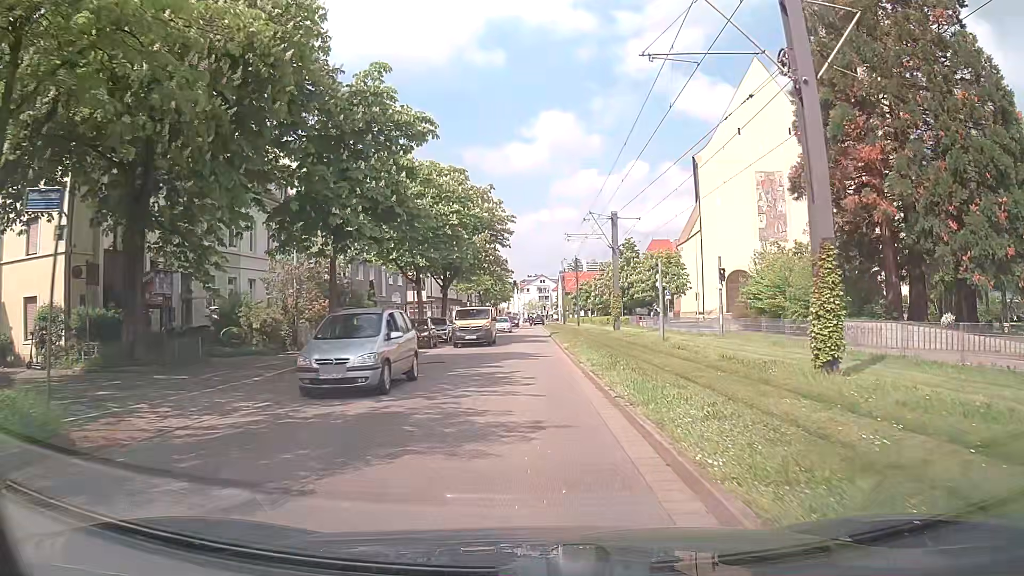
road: residential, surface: asphalt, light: Day
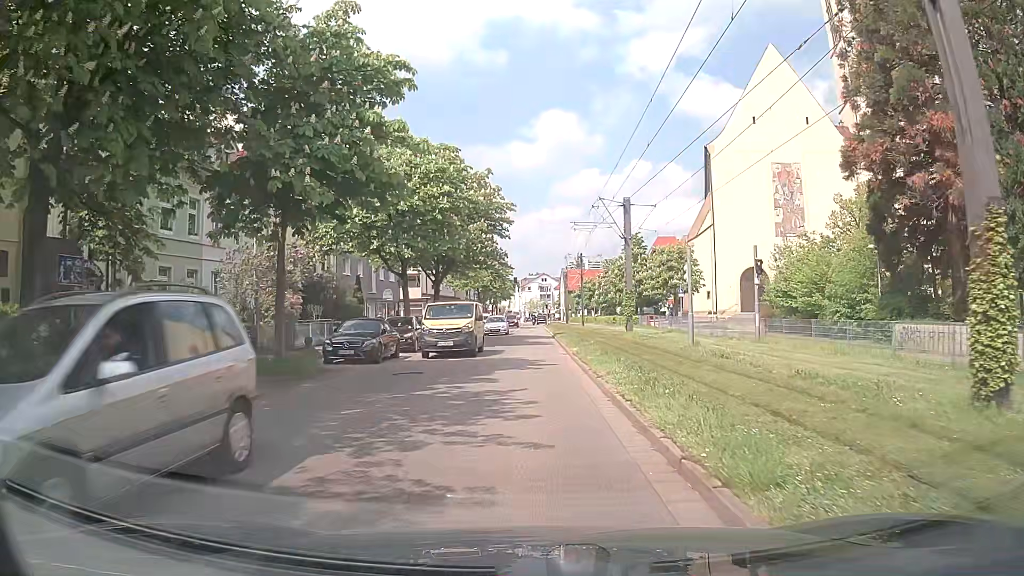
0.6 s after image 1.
(0.0, +4.6) m; 0°
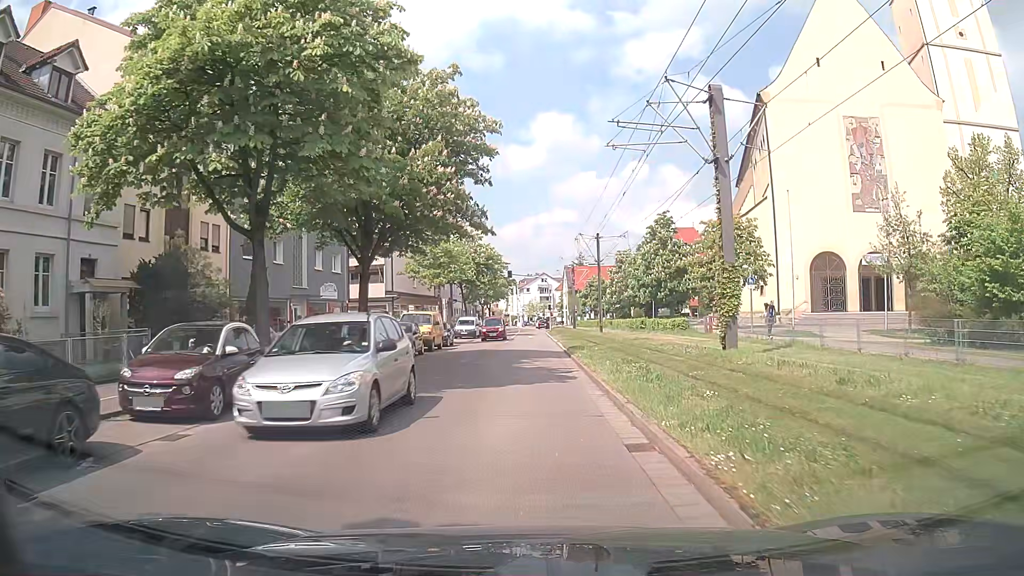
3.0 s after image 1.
(0.0, +18.0) m; 0°
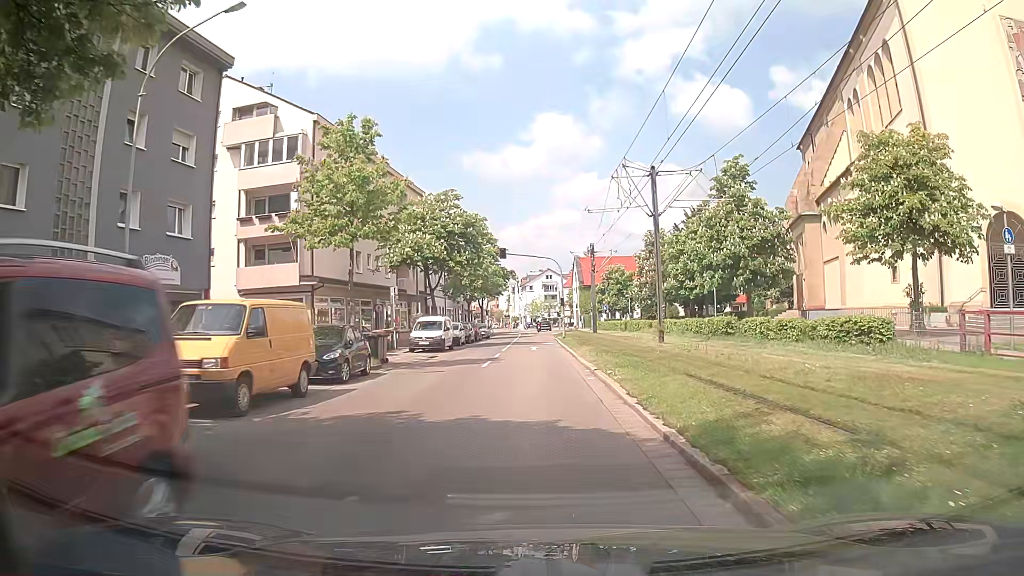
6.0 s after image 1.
(-0.2, +22.0) m; -1°
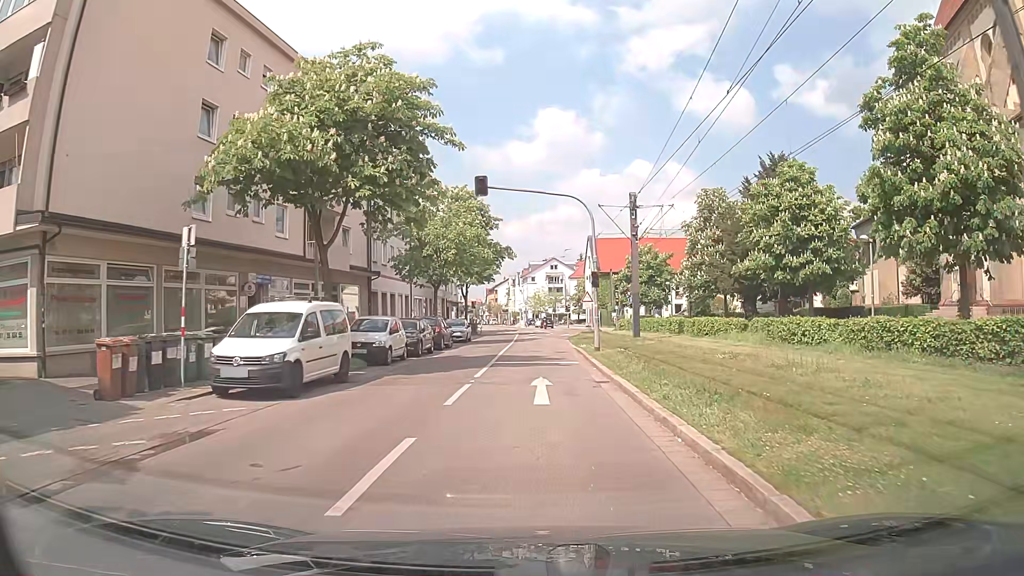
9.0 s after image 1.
(0.0, +21.9) m; 0°
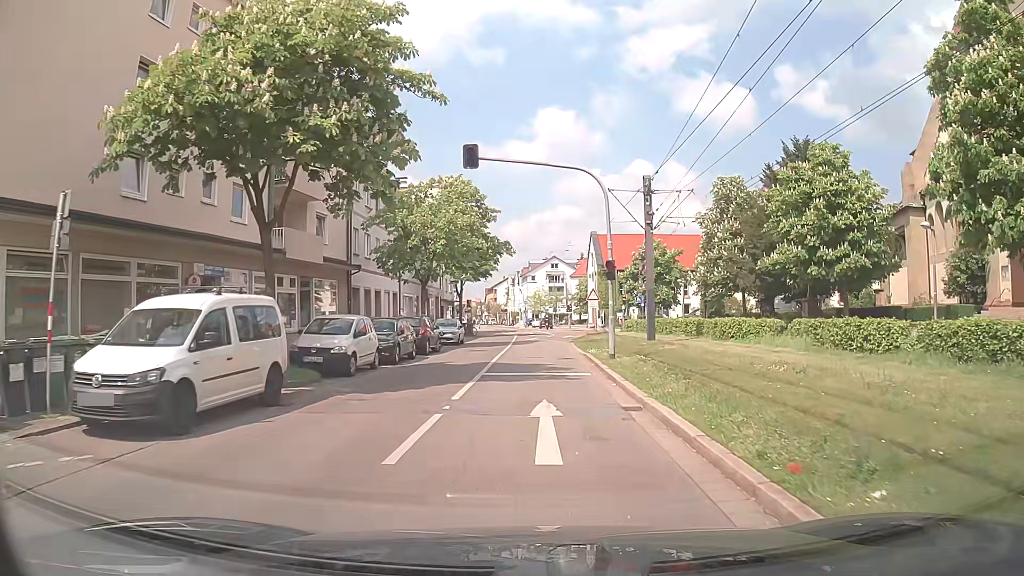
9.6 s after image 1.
(0.0, +4.4) m; +1°
(0, +10) (0, +20) (0, +30) (0, +40) (0, +50) (0, +60) (-1, +70) (-2, +80) (-4, +89) (-13, +94) m
